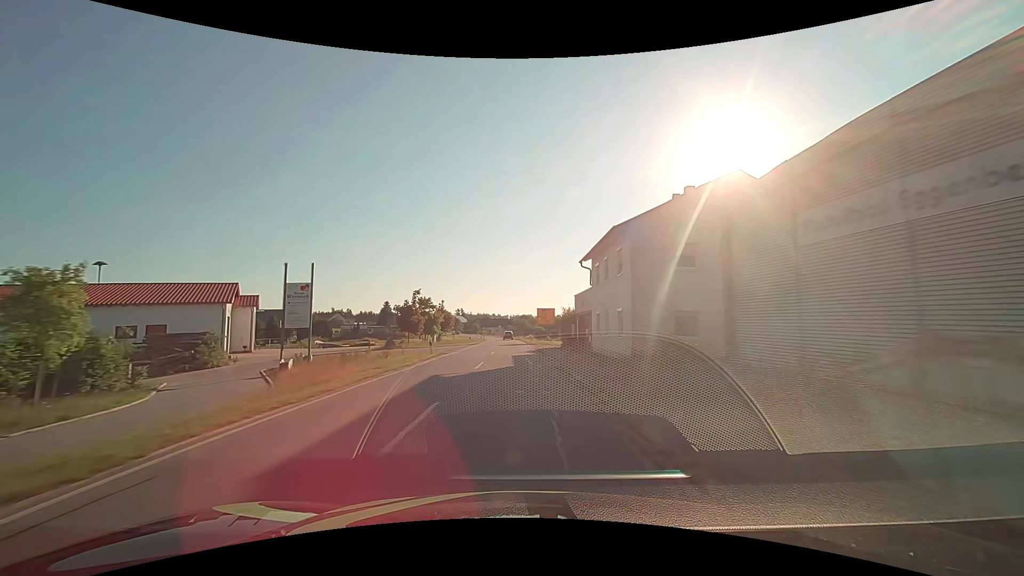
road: secondary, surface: asphalt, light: Day
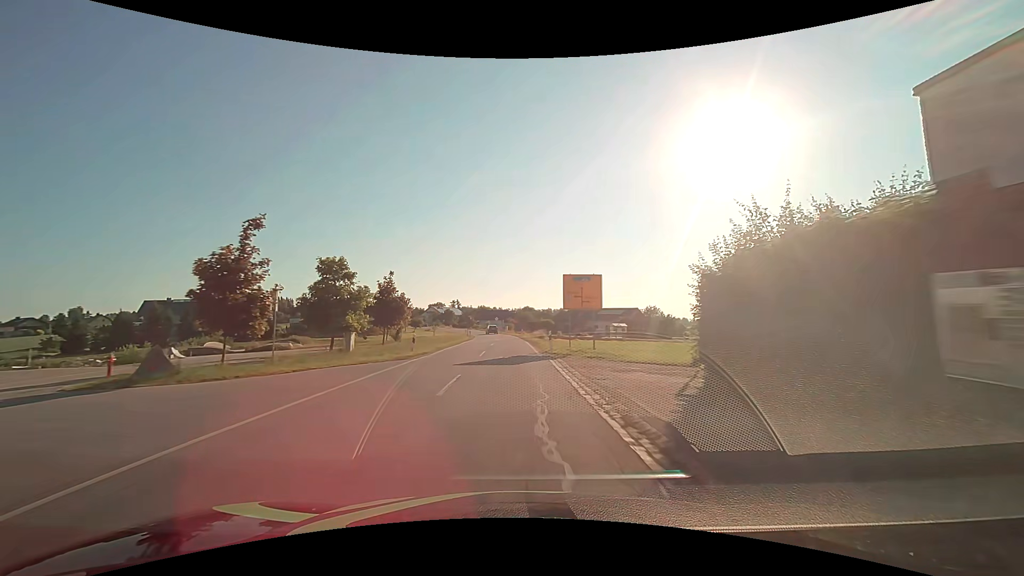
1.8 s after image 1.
(-0.1, +33.0) m; 0°
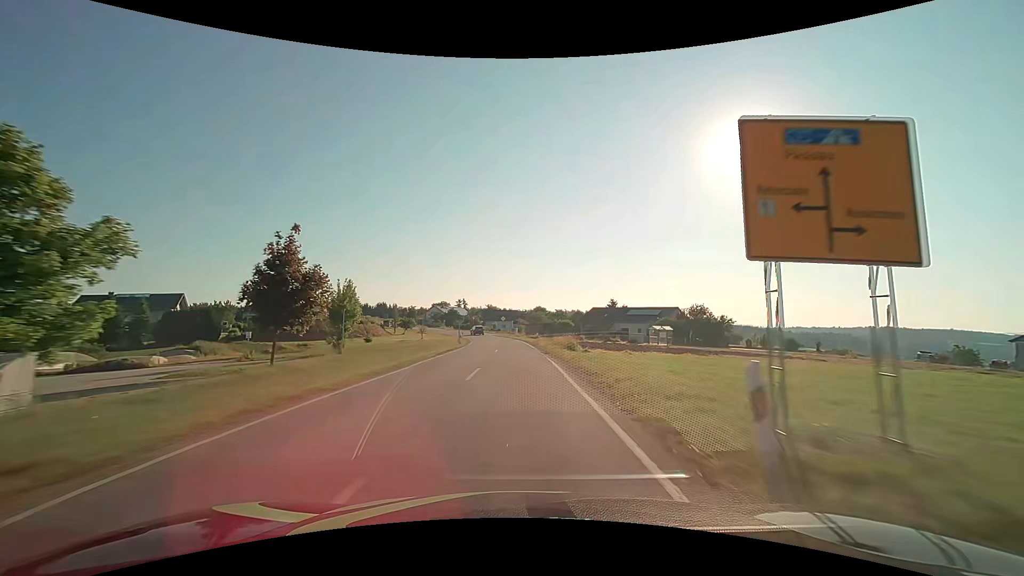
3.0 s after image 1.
(-0.3, +21.9) m; -1°
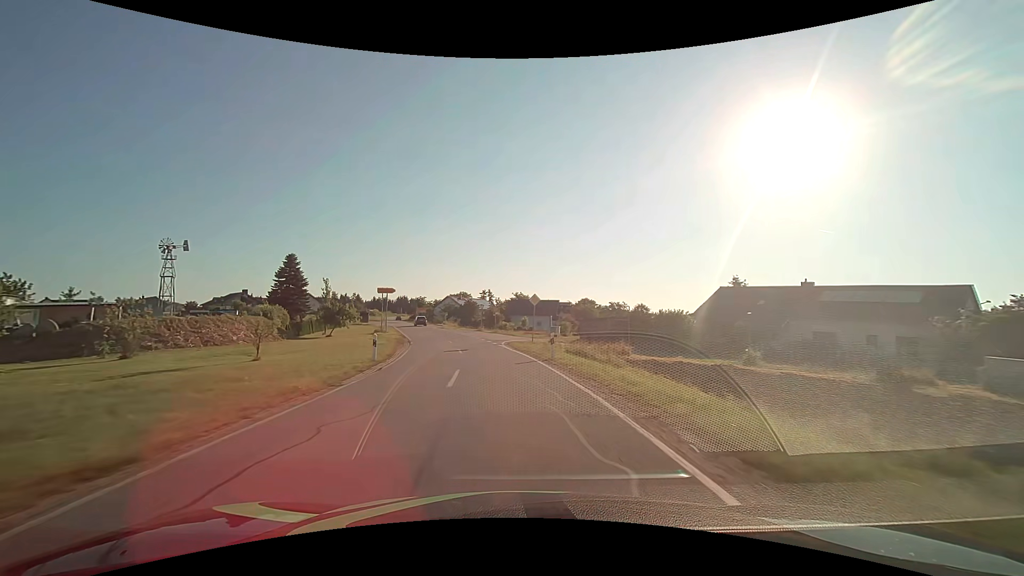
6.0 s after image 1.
(-1.1, +54.4) m; -4°
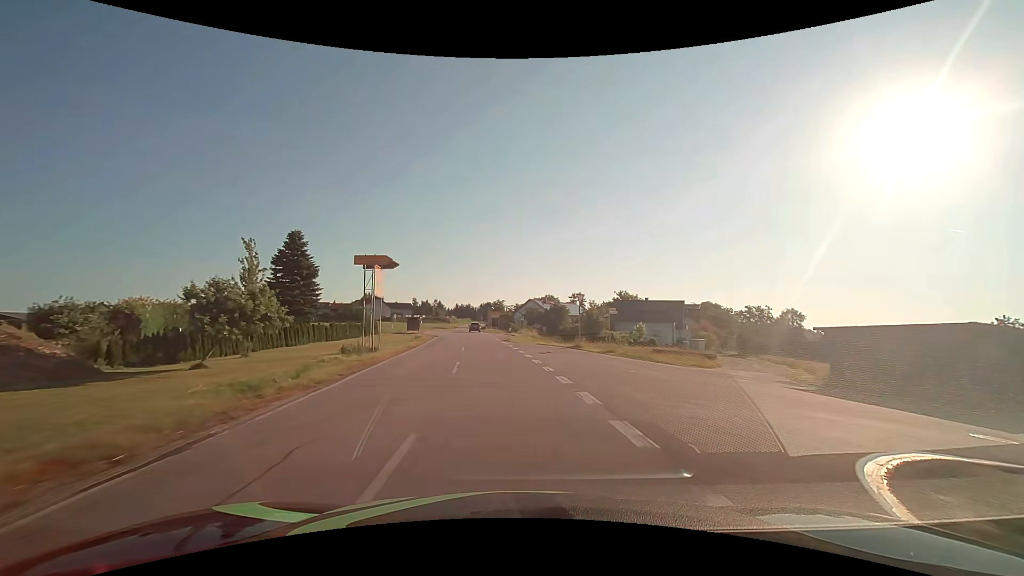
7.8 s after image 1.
(-2.8, +32.2) m; -10°
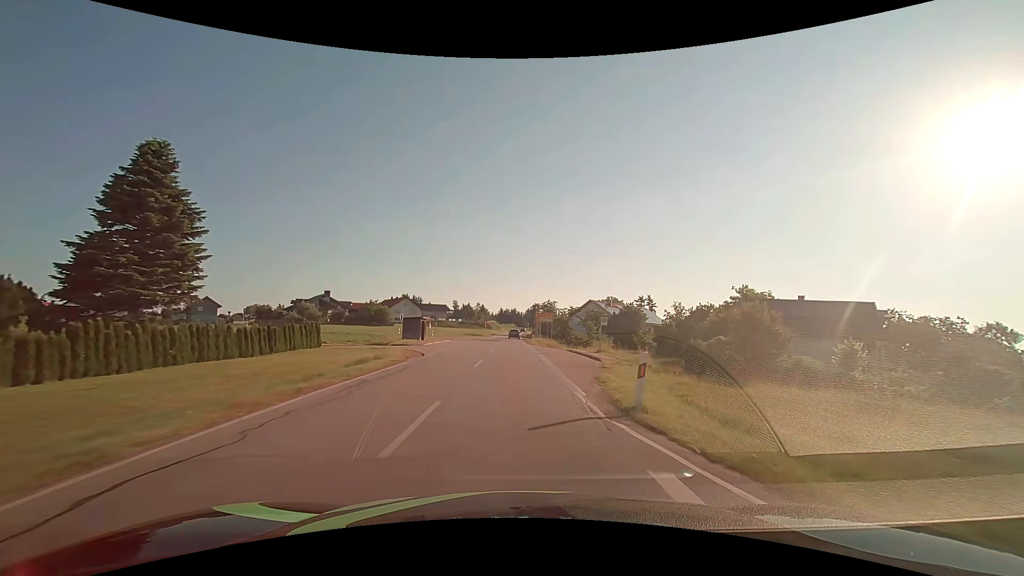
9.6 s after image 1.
(-2.1, +32.0) m; -6°
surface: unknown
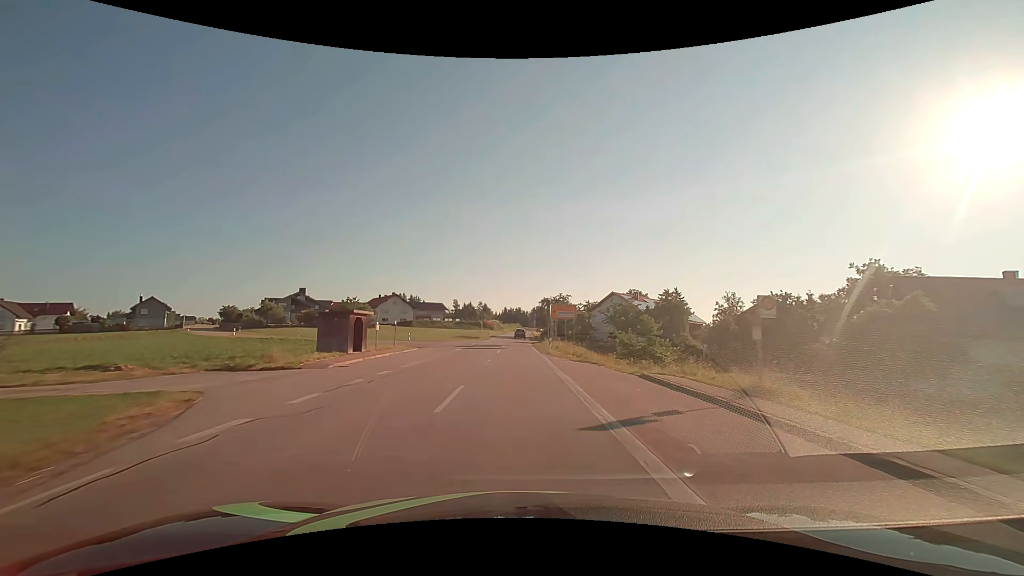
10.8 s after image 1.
(-0.2, +21.3) m; -1°
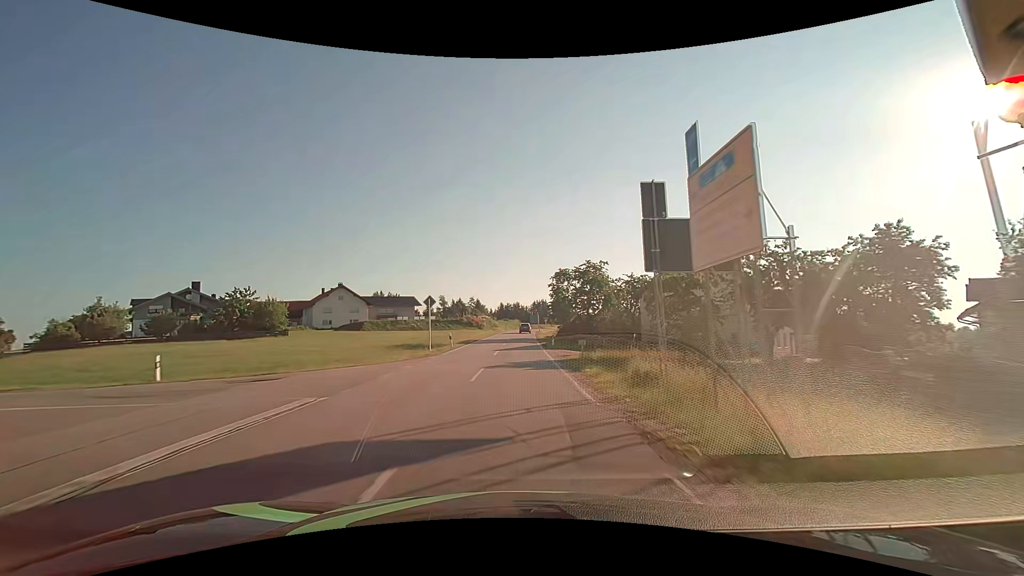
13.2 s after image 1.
(-0.1, +42.8) m; 0°
(0, +10) (0, +20) (0, +30) (0, +40) (0, +50) (0, +60) (+1, +70) (+1, +80) (+1, +90) (+2, +100) m
